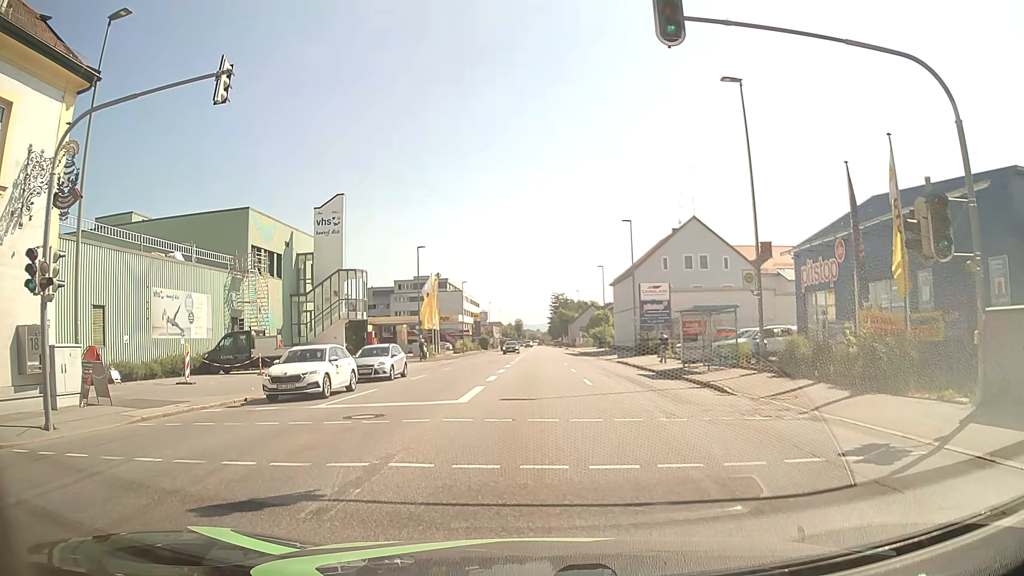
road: tertiary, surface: asphalt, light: Day
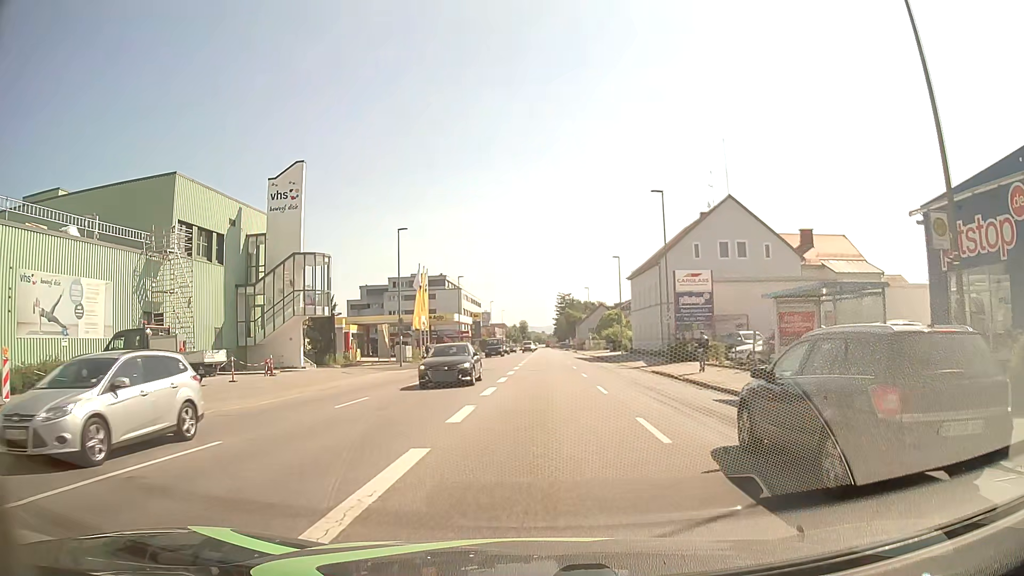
(-0.2, +12.1) m; -1°
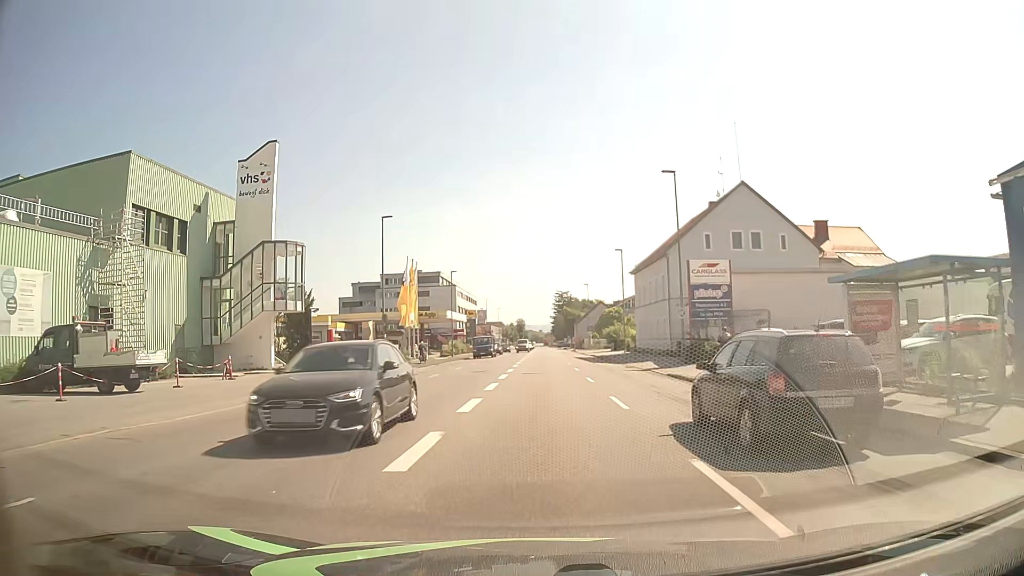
(0.0, +4.7) m; 0°
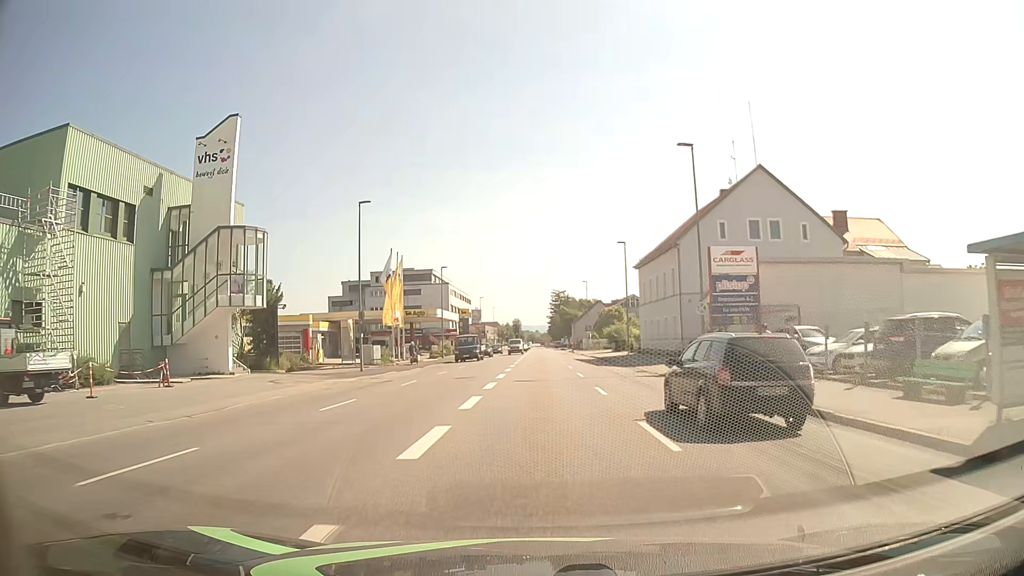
(+0.1, +5.4) m; +1°
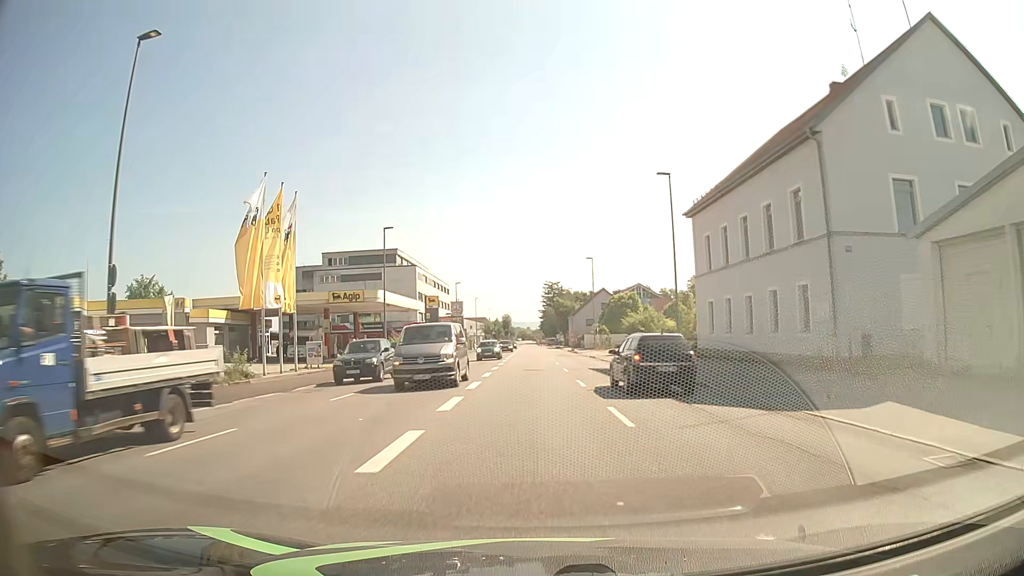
(+0.2, +25.3) m; +1°
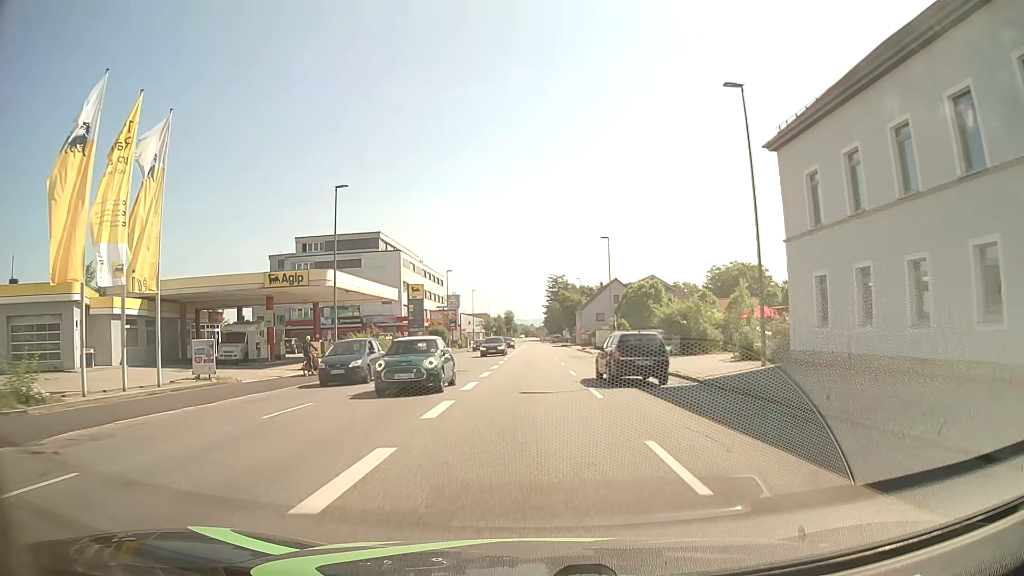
(-0.1, +13.7) m; 0°
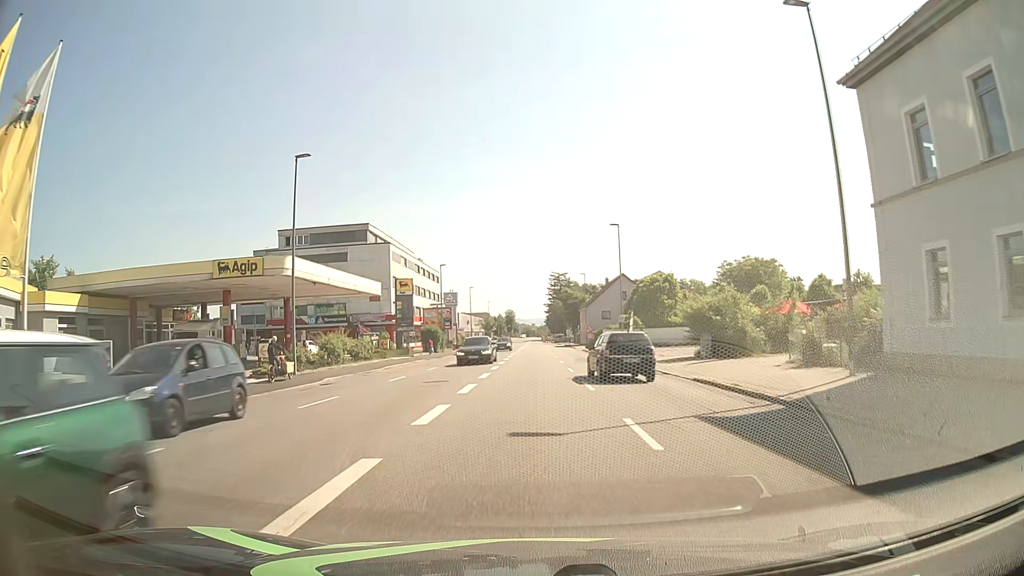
(0.0, +6.9) m; 0°
